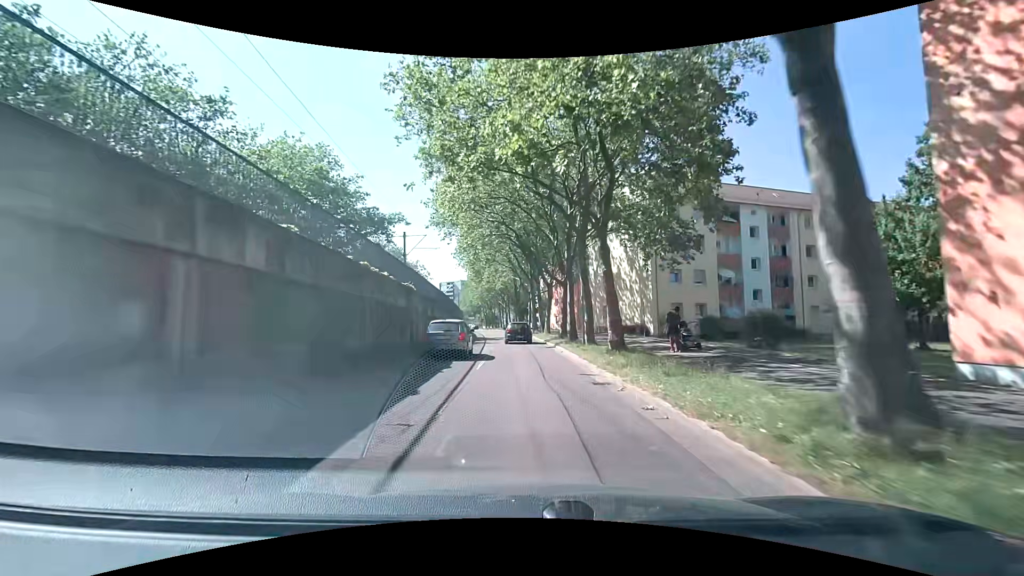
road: tertiary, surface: asphalt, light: Day
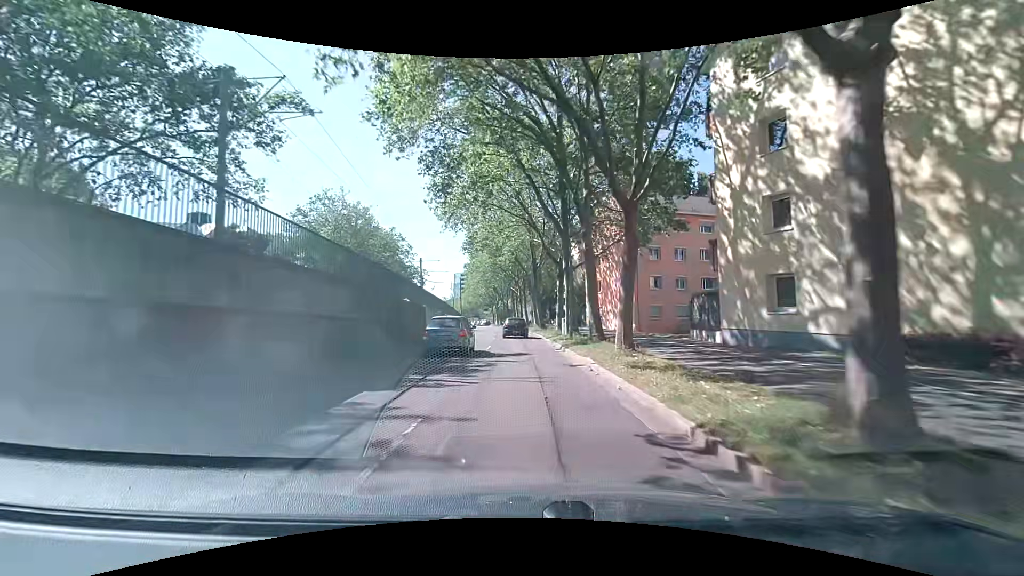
(-1.0, +28.8) m; -4°
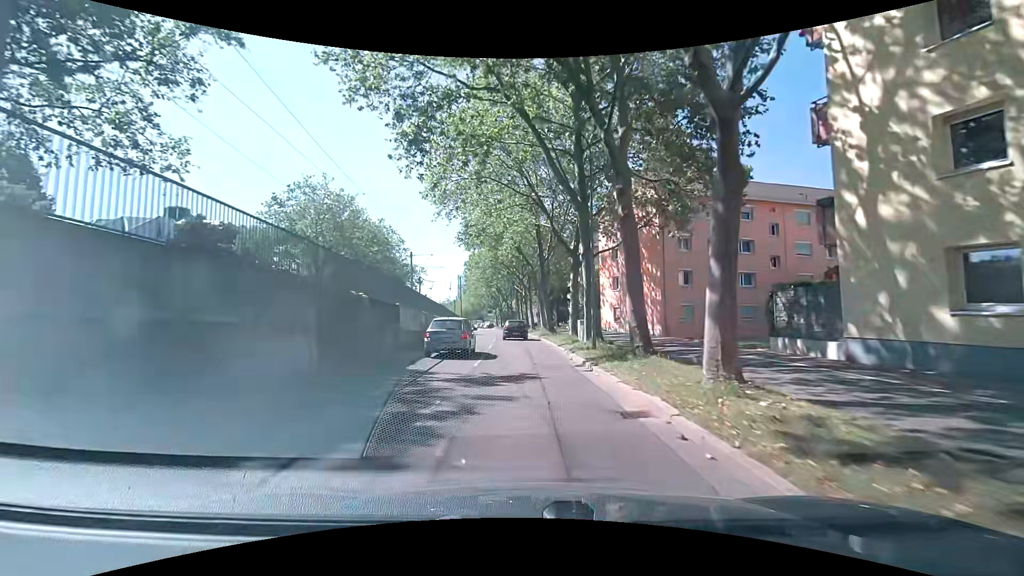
(+0.1, +7.1) m; 0°
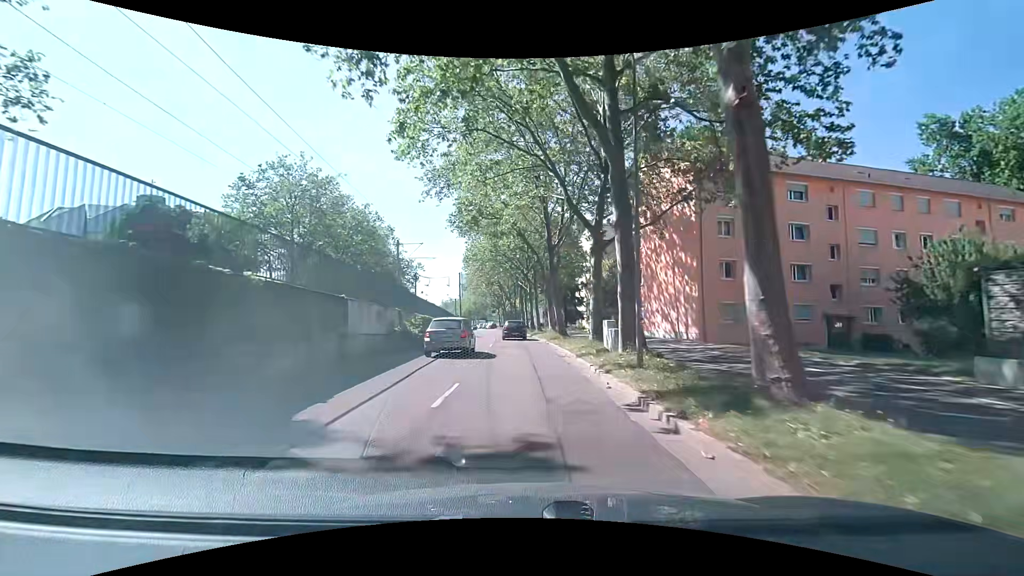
(0.0, +7.1) m; -1°
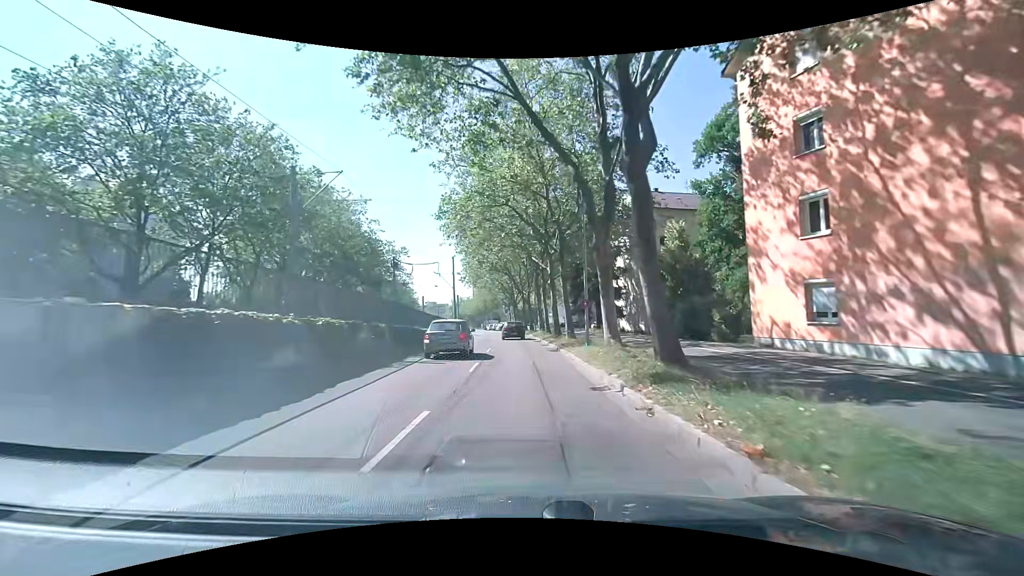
(-0.1, +21.4) m; -2°
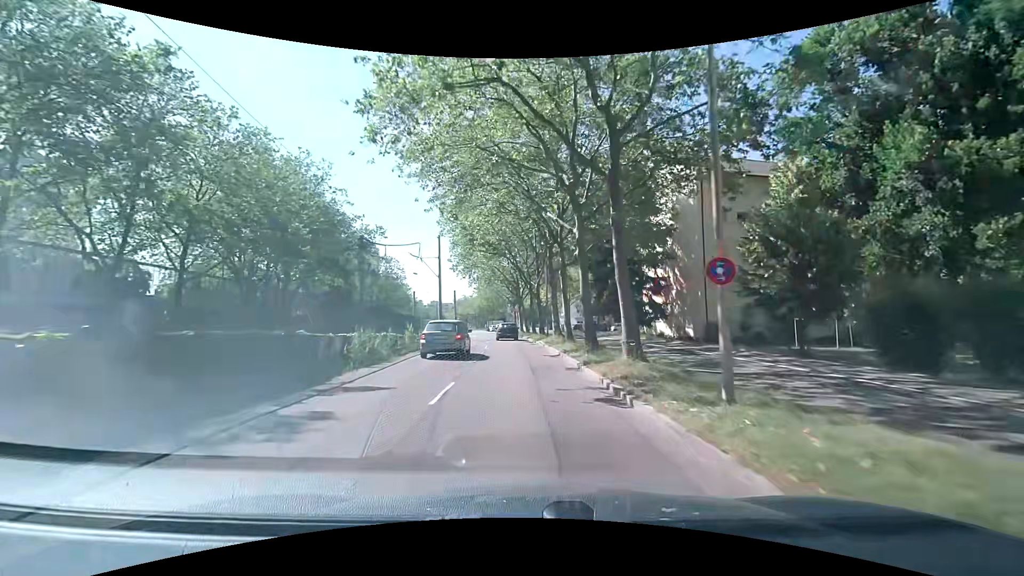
(0.0, +14.4) m; -1°
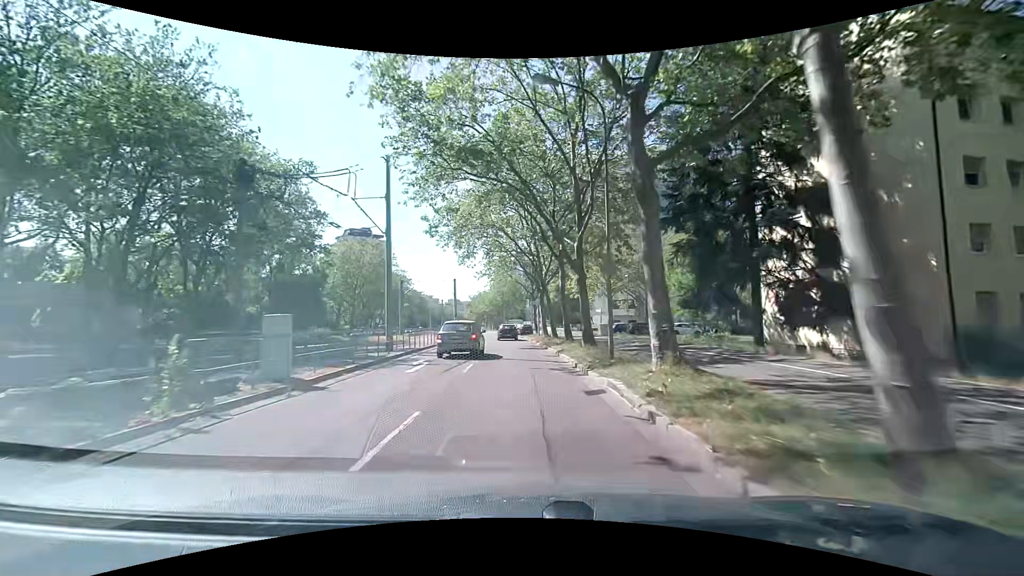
(+0.1, +21.9) m; -1°
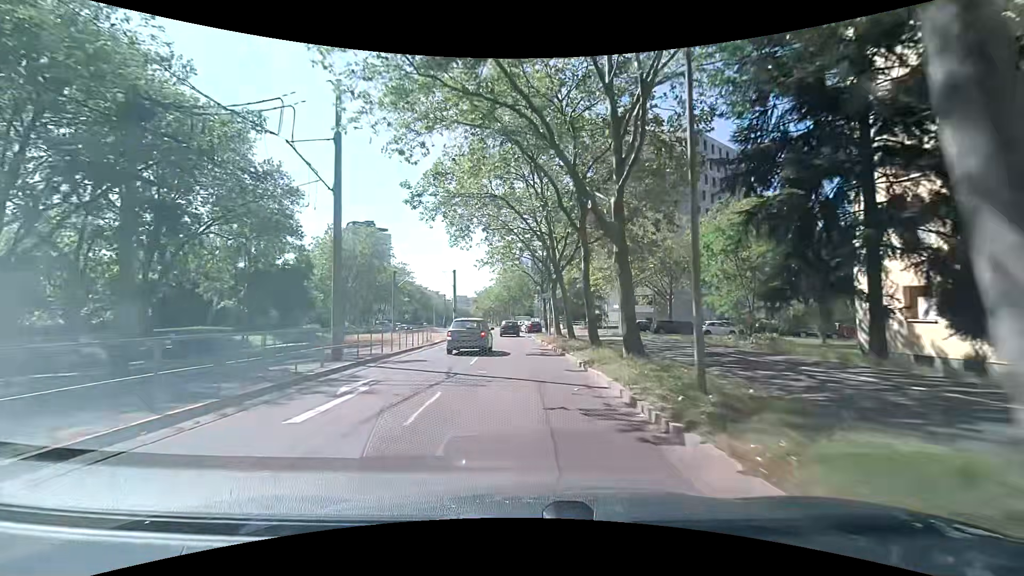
(-0.1, +7.3) m; -1°
(0, +10) (-1, +20) (-1, +30) (-2, +40) (-2, +50) (-3, +60) (-4, +70) (-5, +80) (-6, +90) (-8, +100) m
